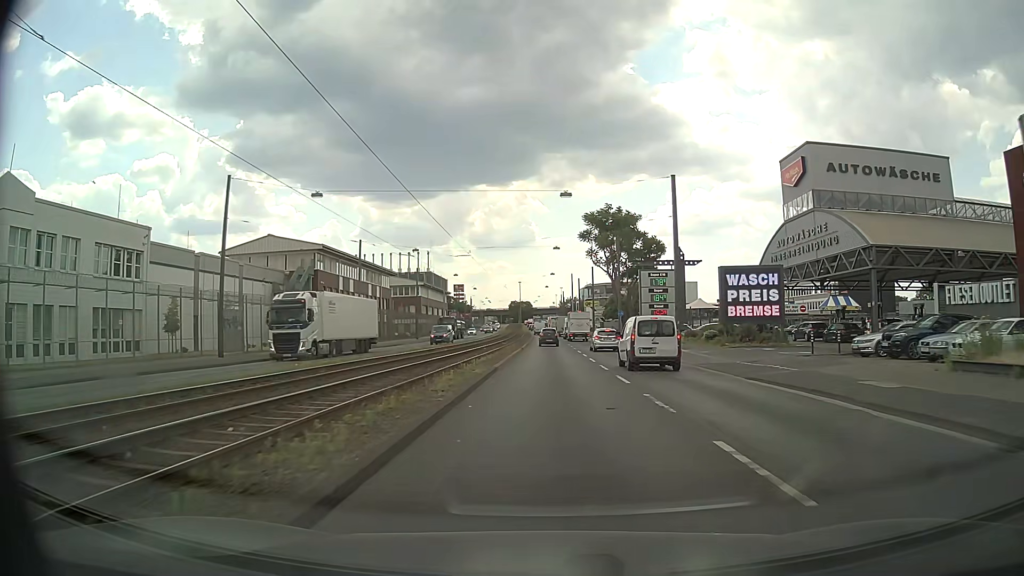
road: primary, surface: asphalt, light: Day
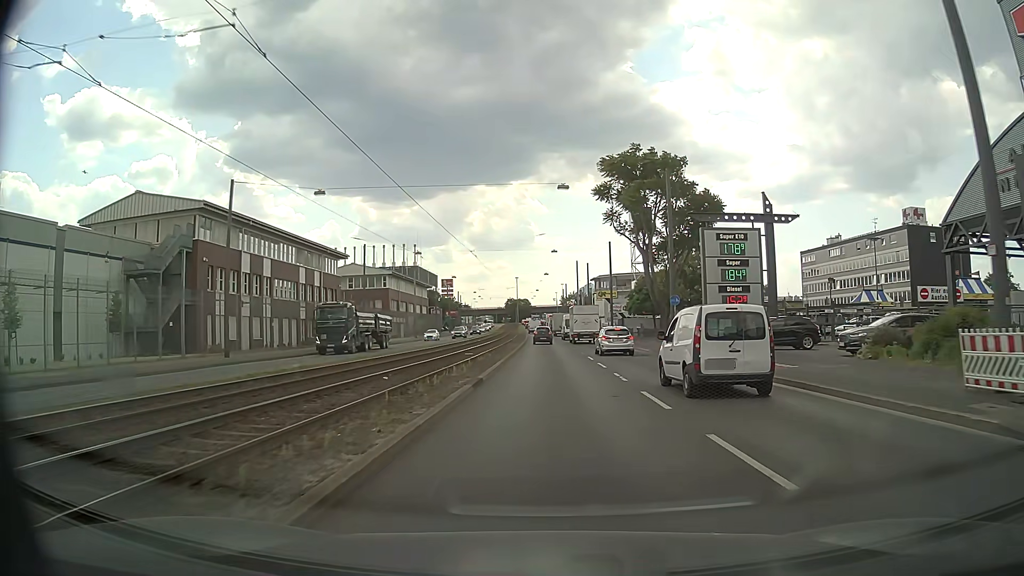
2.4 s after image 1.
(+0.1, +29.6) m; 0°
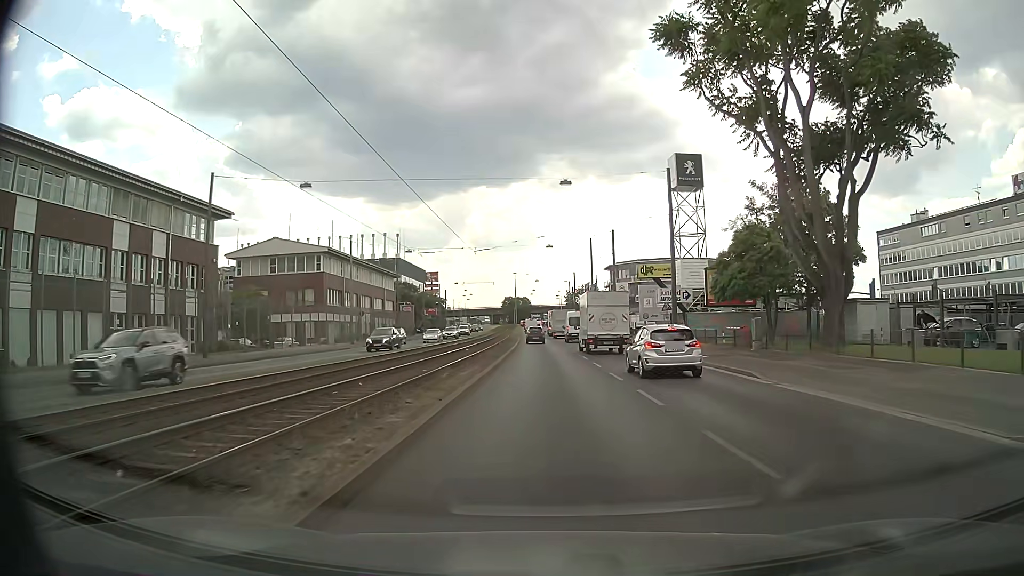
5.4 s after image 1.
(+0.1, +35.7) m; 0°
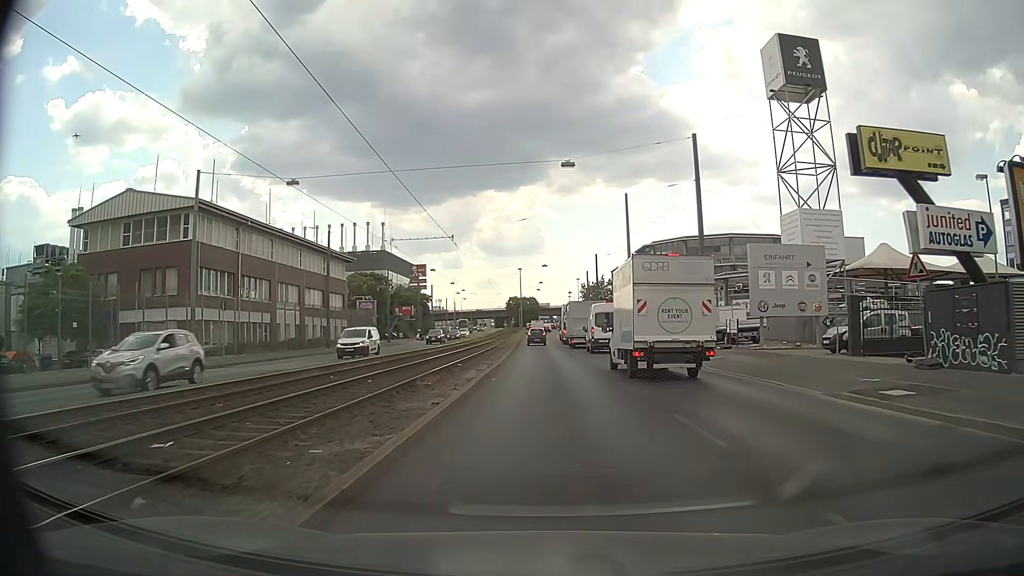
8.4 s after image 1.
(-0.4, +34.1) m; -1°
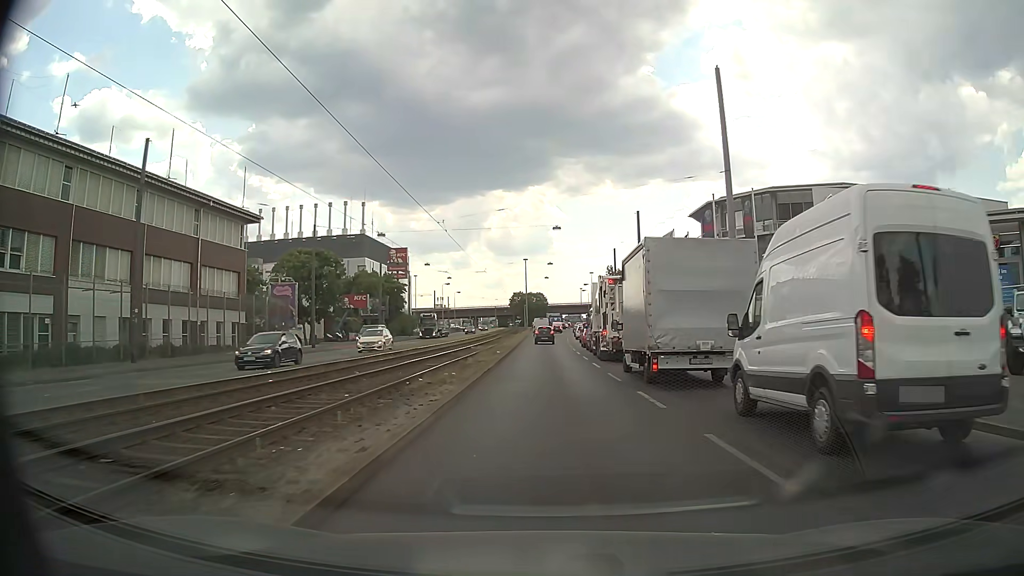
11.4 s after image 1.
(-0.4, +32.3) m; -1°
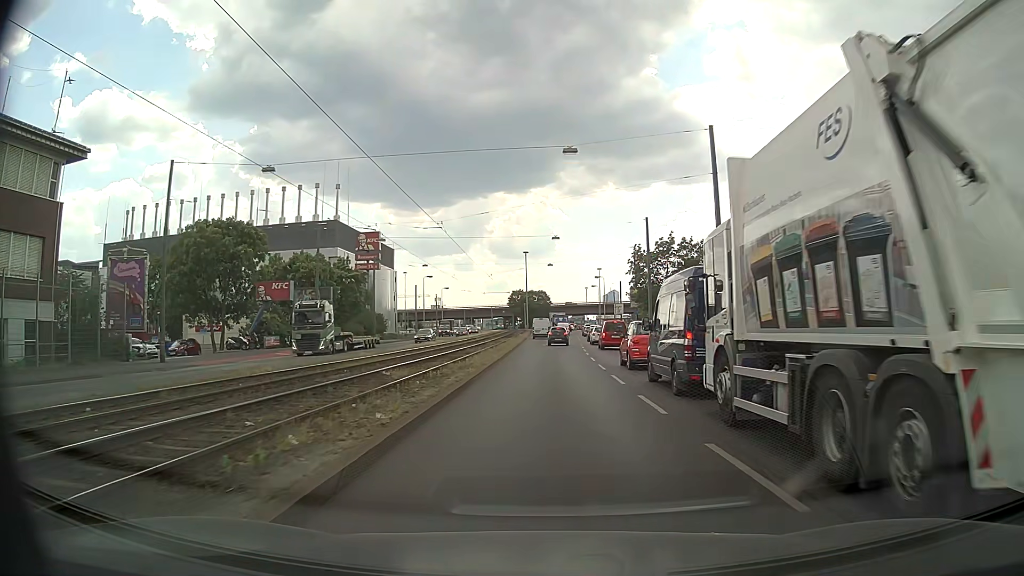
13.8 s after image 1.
(0.0, +24.6) m; 0°
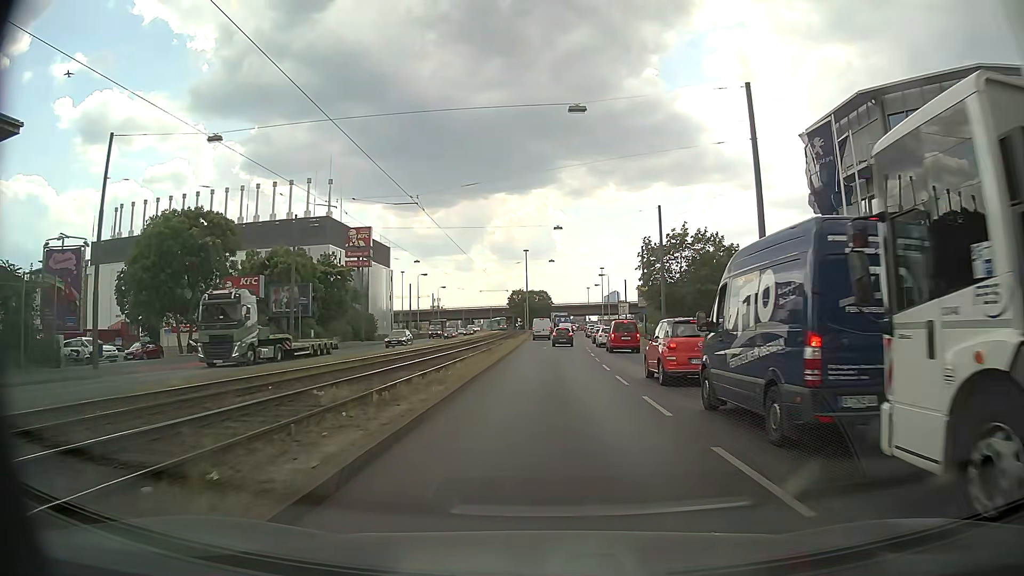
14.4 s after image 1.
(0.0, +6.1) m; 0°
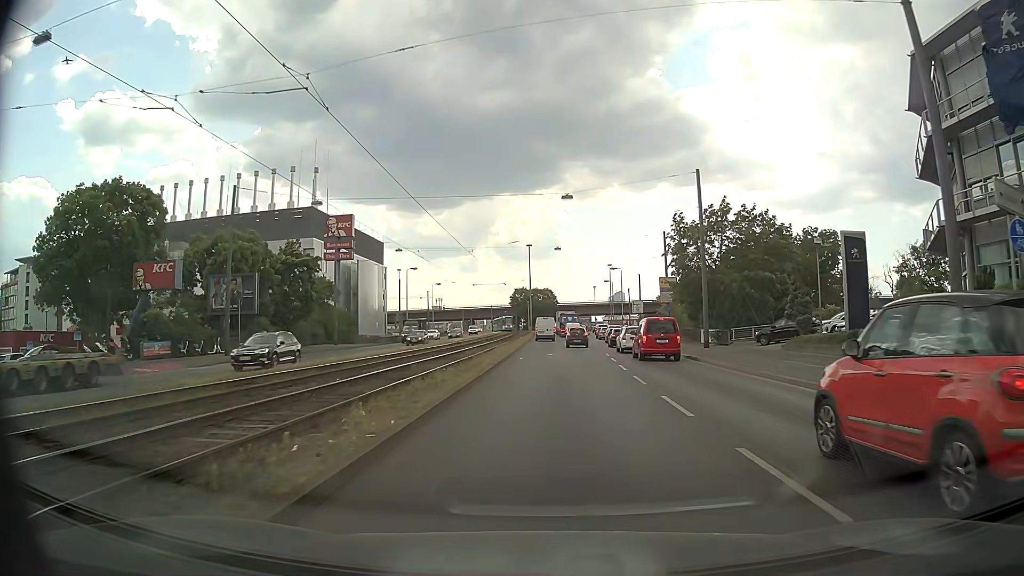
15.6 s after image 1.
(+0.1, +12.3) m; 0°
(0, +10) (0, +20) (0, +30) (0, +40) (0, +50) (0, +60) (0, +70) (0, +80) (0, +90) (0, +100) m
